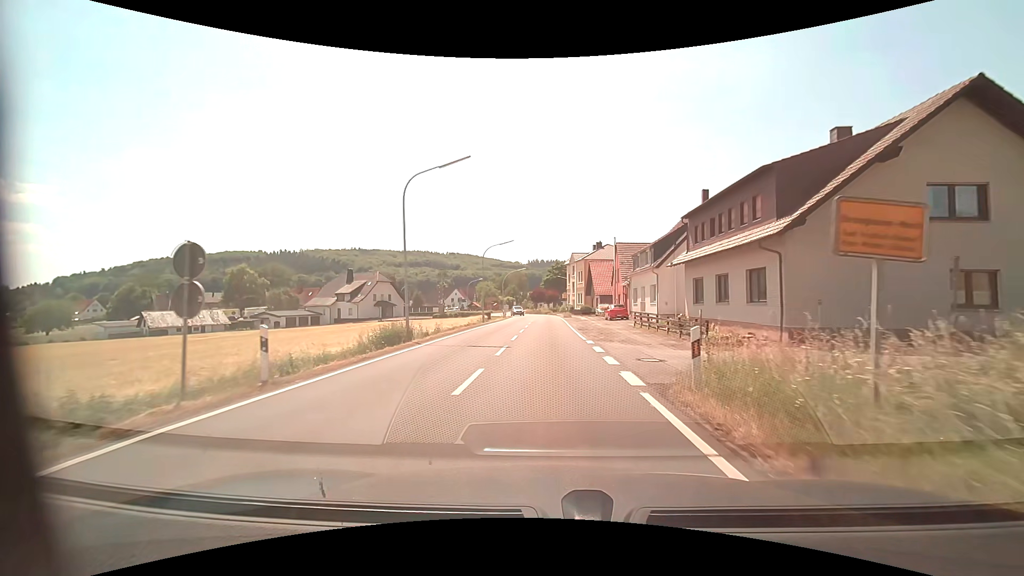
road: secondary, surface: asphalt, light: Day
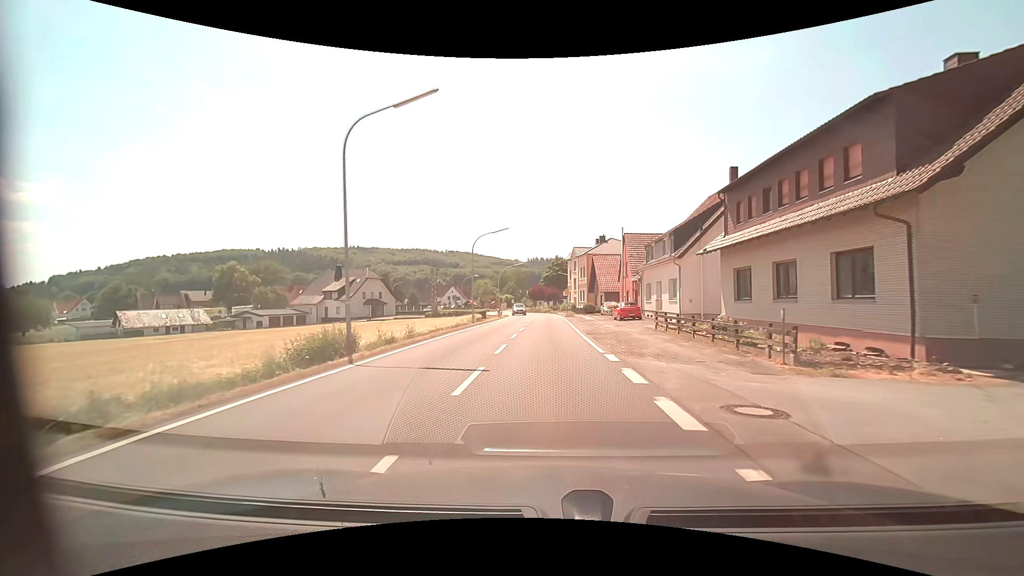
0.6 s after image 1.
(0.0, +6.1) m; 0°
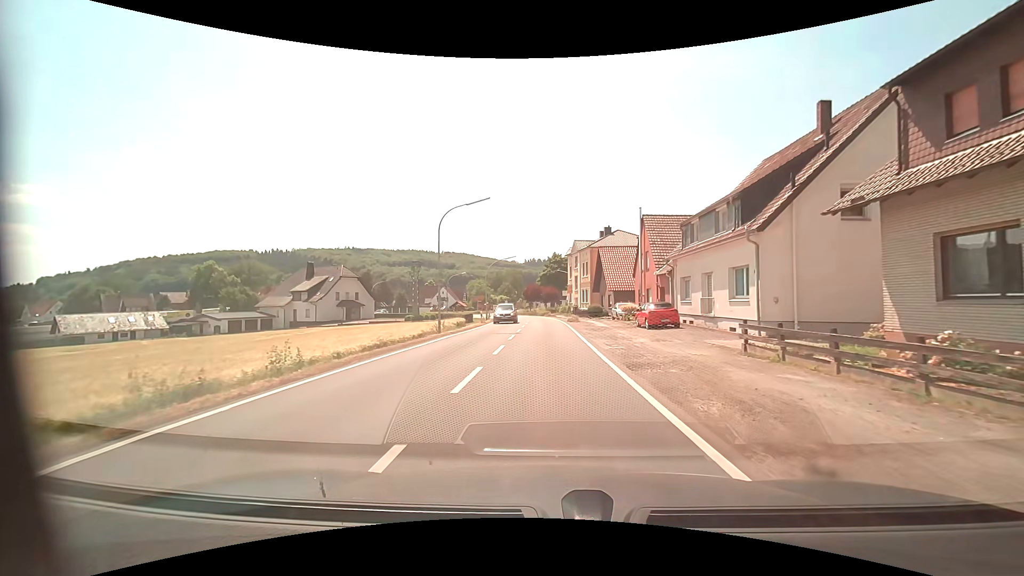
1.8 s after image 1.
(0.0, +11.5) m; 0°
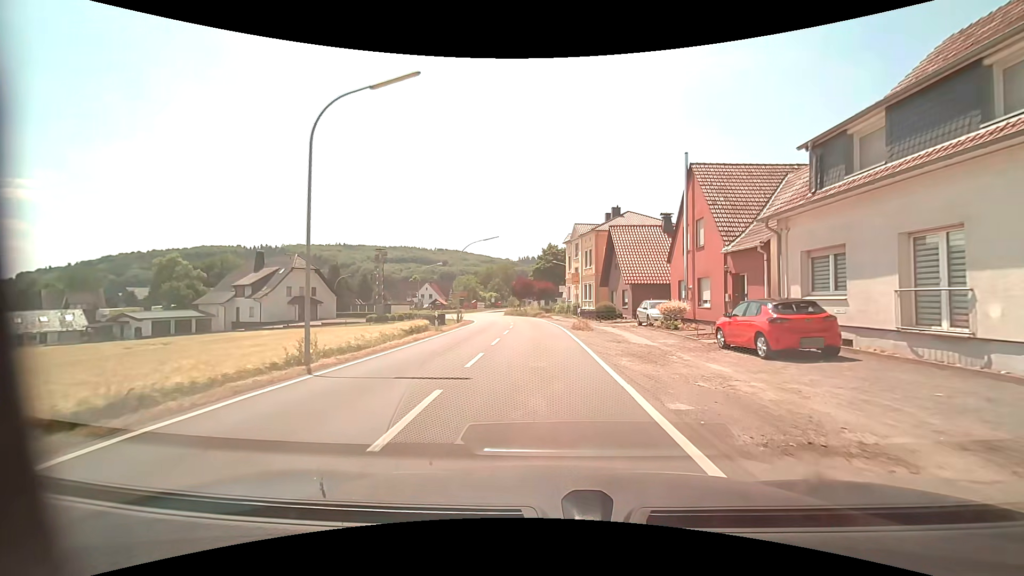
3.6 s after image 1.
(+0.1, +14.7) m; +1°
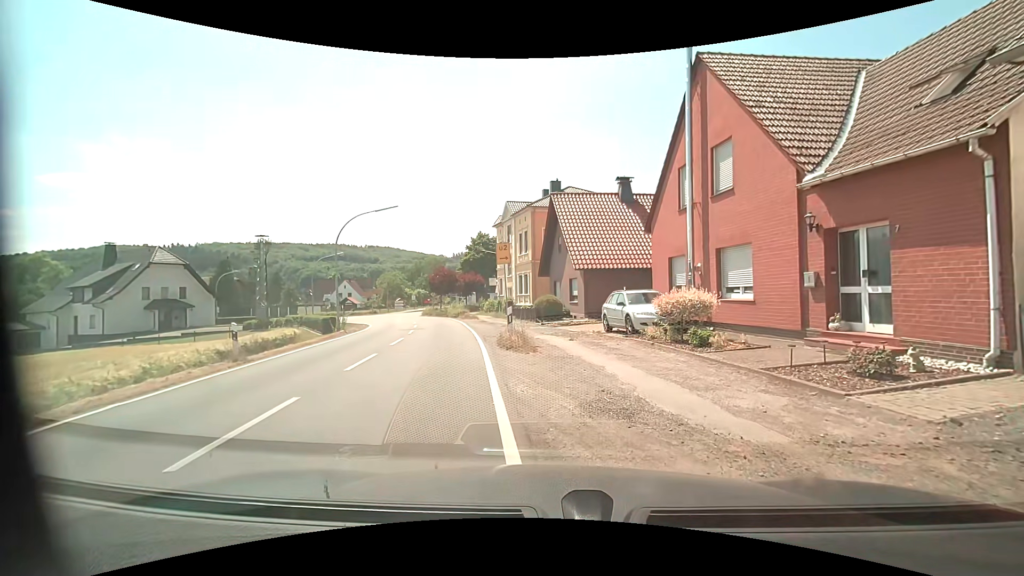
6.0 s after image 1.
(+0.6, +11.5) m; +7°
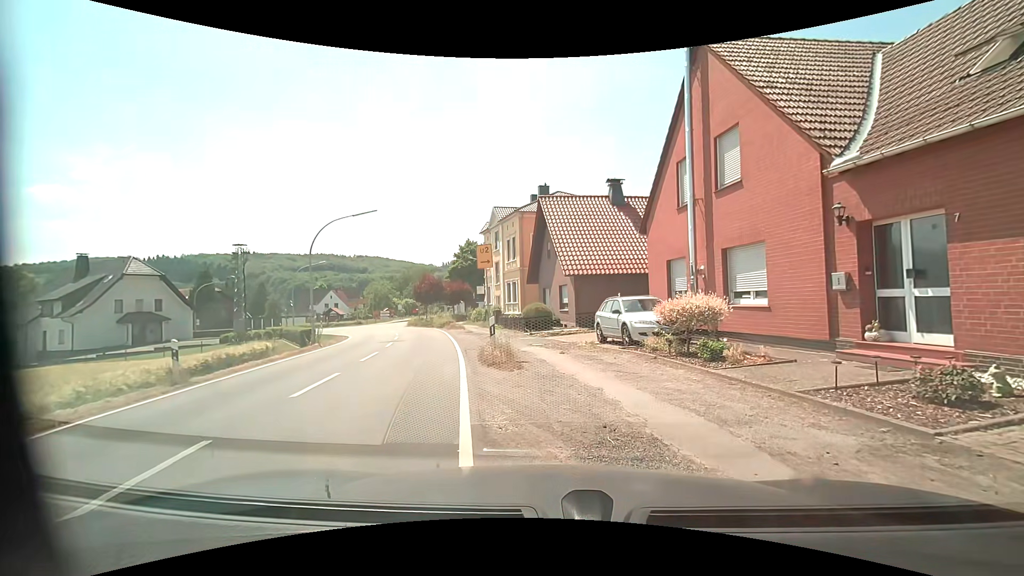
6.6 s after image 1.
(0.0, +1.5) m; +2°
